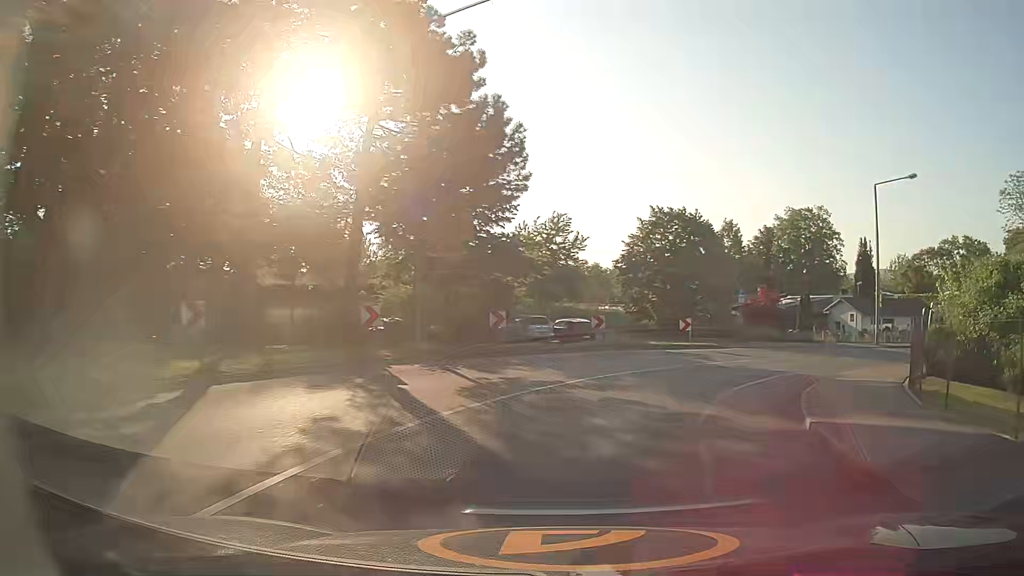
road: tertiary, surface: asphalt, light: Day
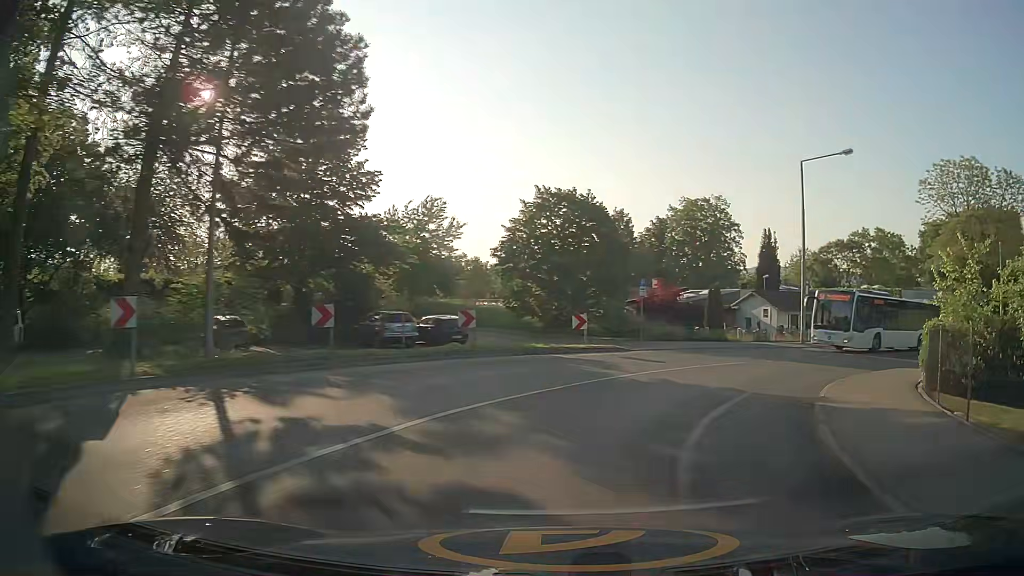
(+0.6, +6.2) m; +11°
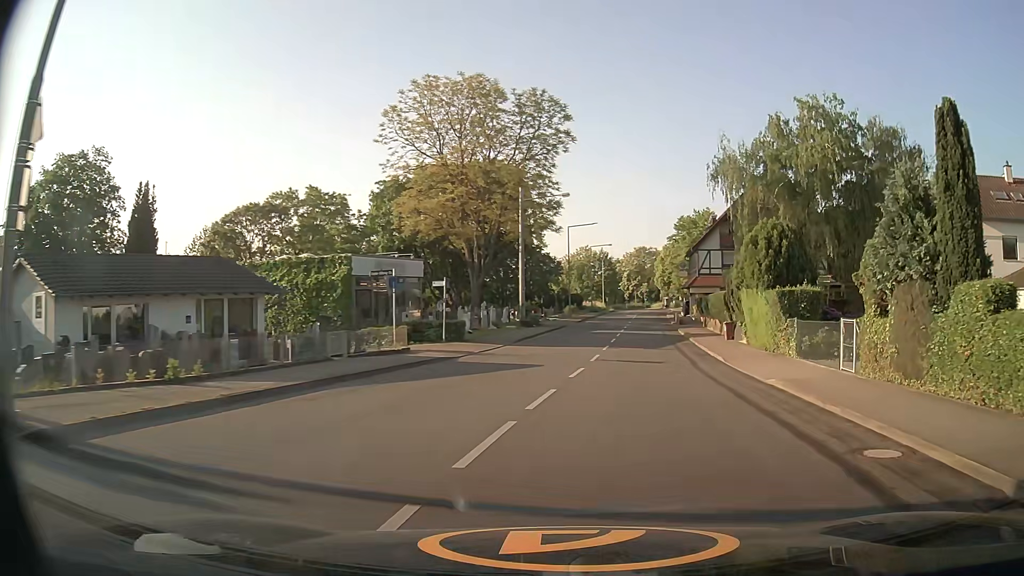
(+12.6, +26.1) m; +49°
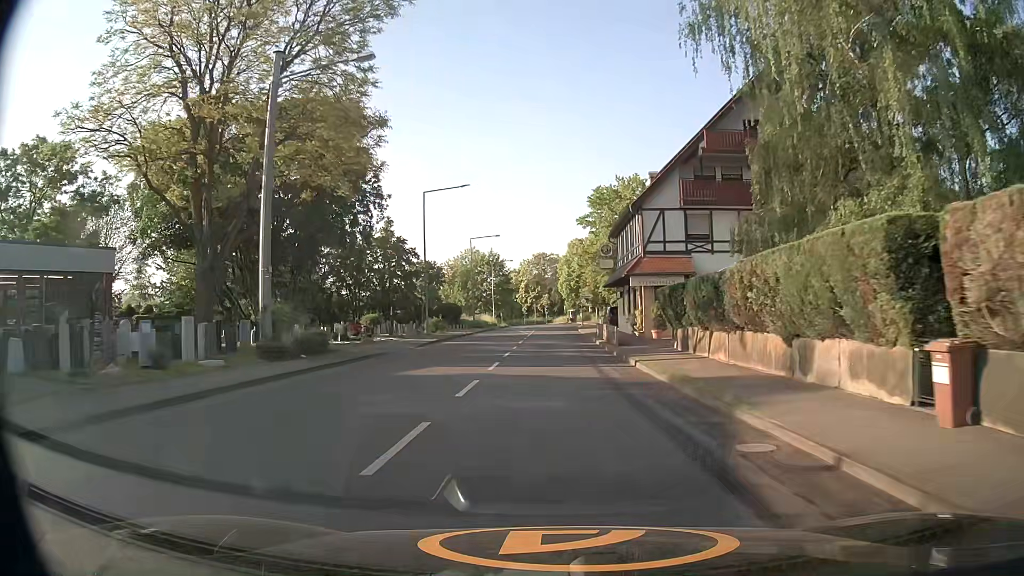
(+3.5, +28.3) m; +8°
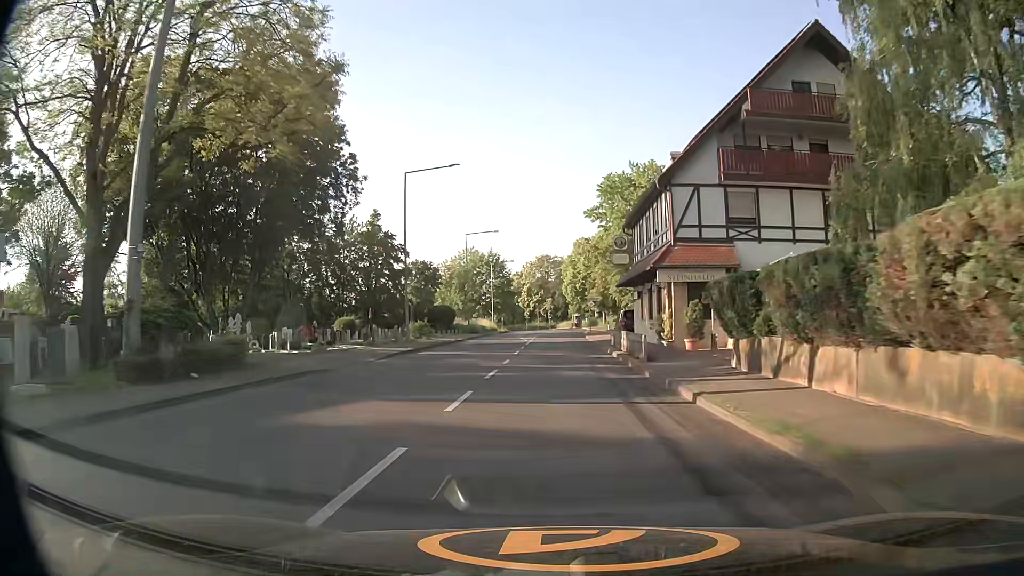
(0.0, +7.6) m; 0°
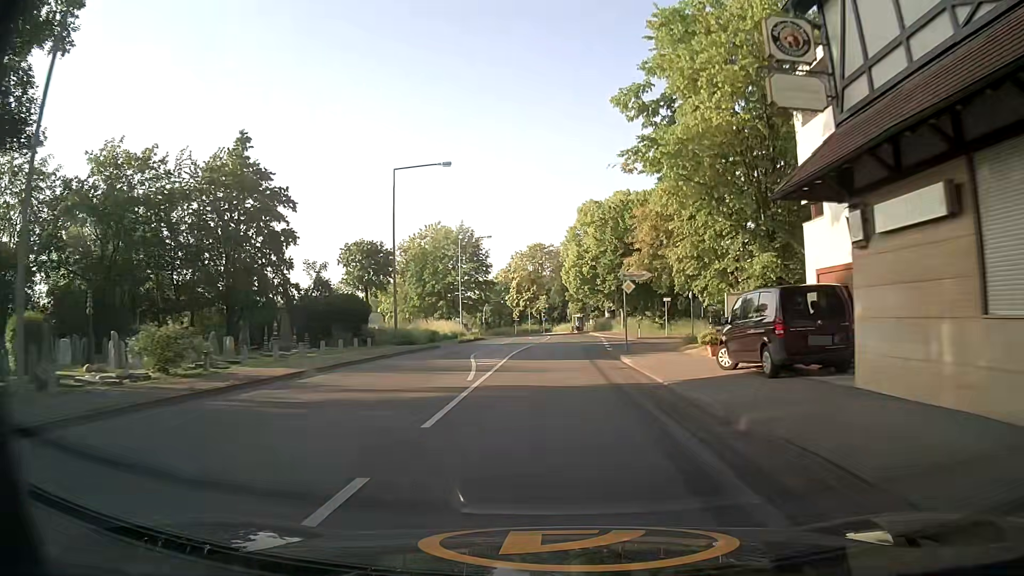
(+0.1, +31.0) m; 0°
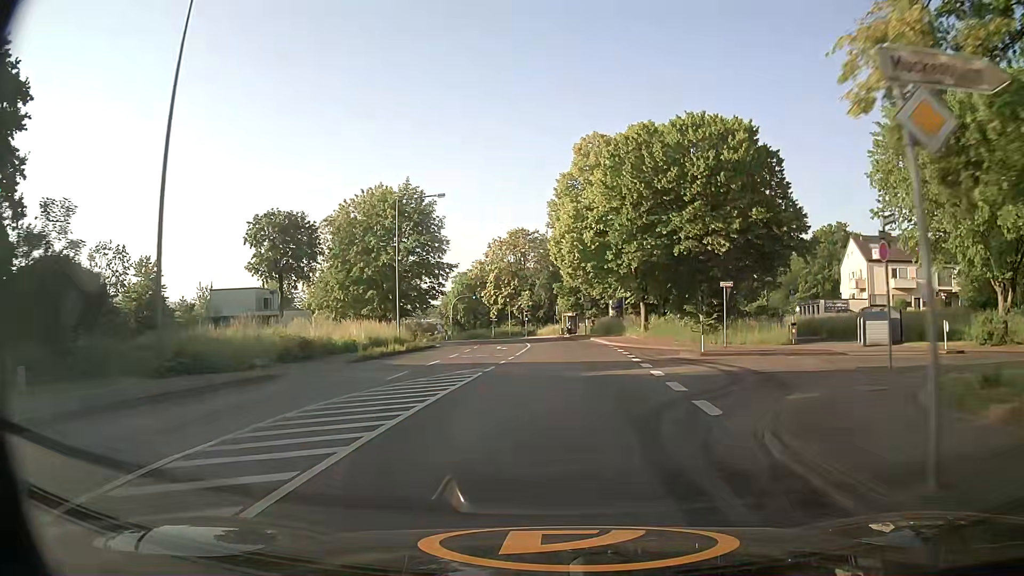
(+0.4, +23.5) m; +2°
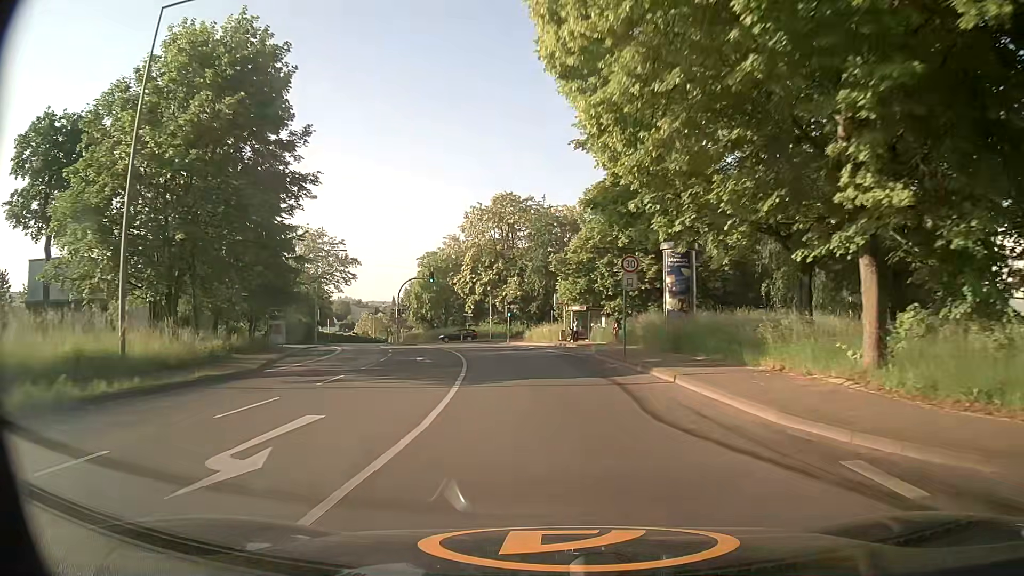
(+0.2, +31.6) m; 0°
(0, +10) (-1, +20) (-2, +30) (-4, +40) (-7, +49) (-10, +59) (-13, +68) (-17, +78) (-21, +87) (-25, +96) m
